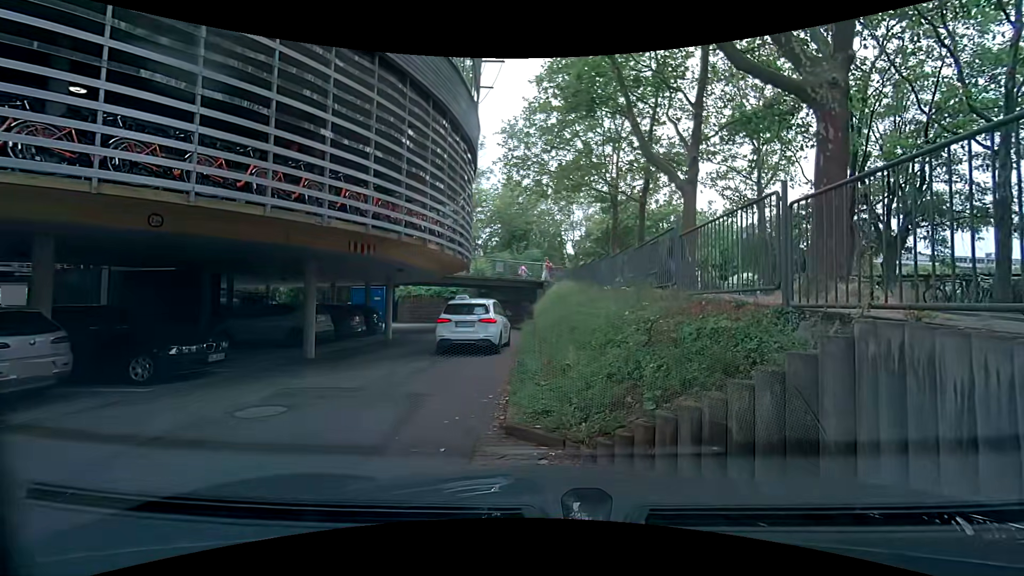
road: service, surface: asphalt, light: Day
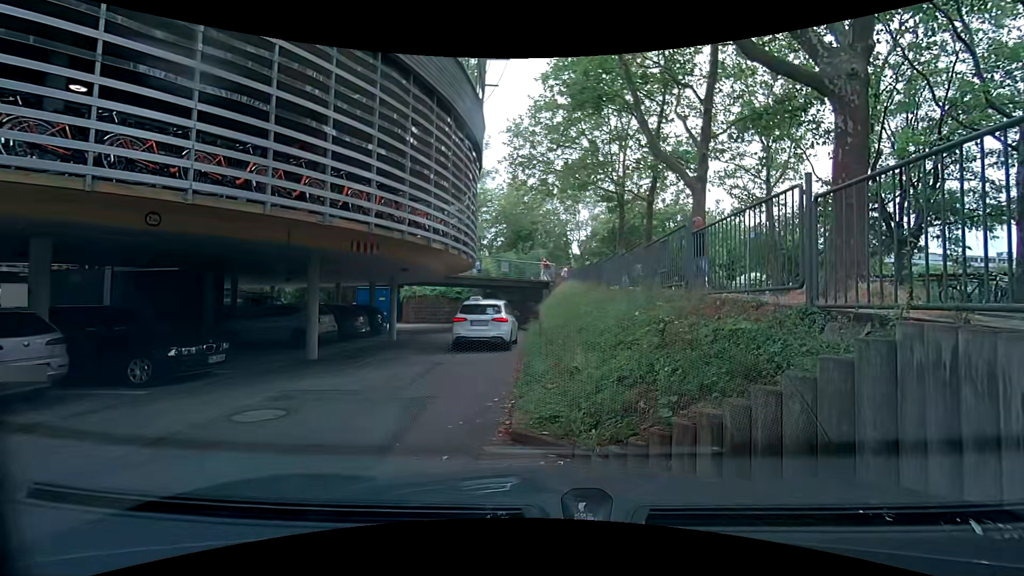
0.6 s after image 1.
(0.0, +0.2) m; 0°
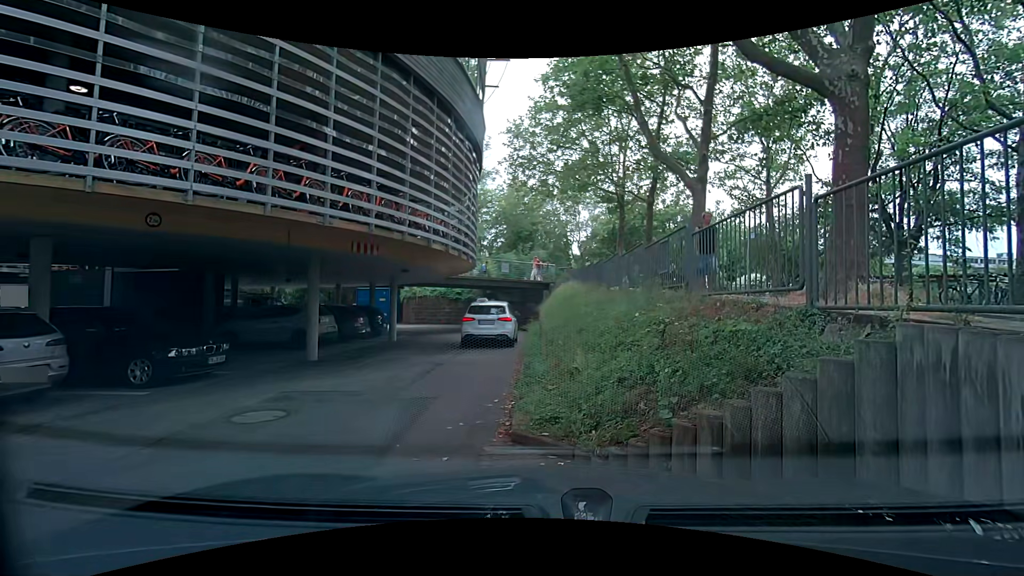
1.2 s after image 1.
(0.0, +0.1) m; 0°
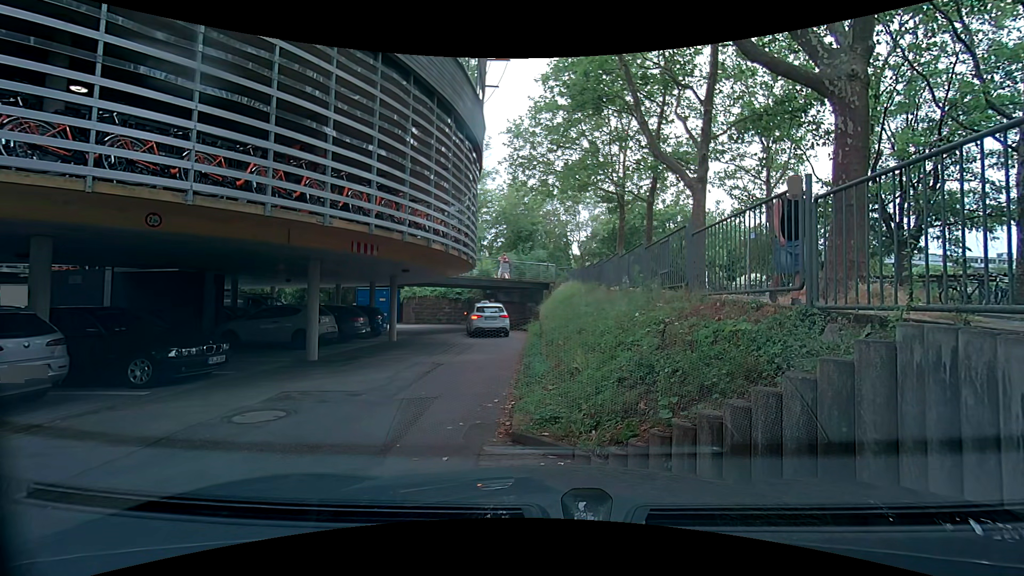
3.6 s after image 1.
(0.0, +0.1) m; 0°
